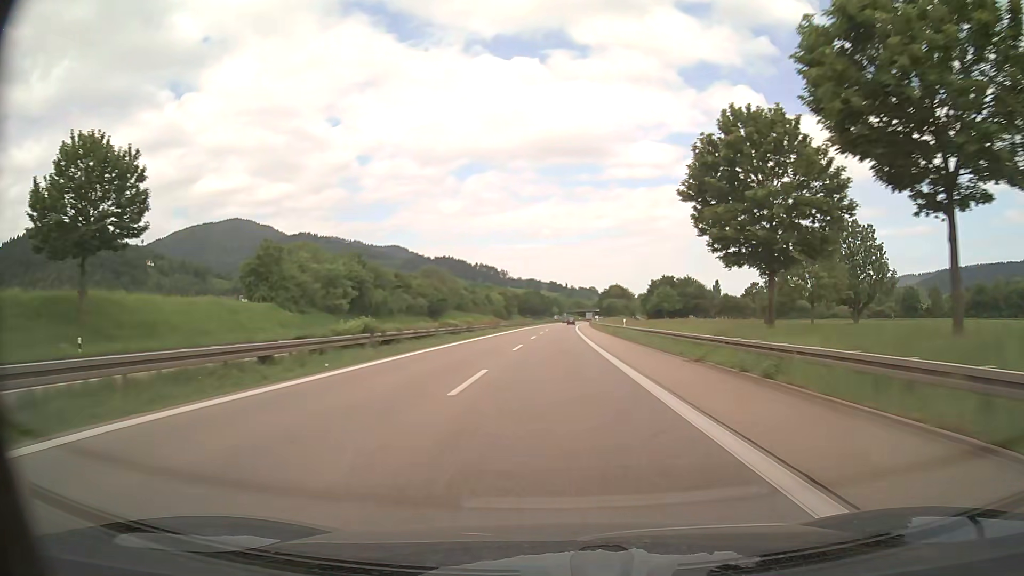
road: trunk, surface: asphalt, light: Day
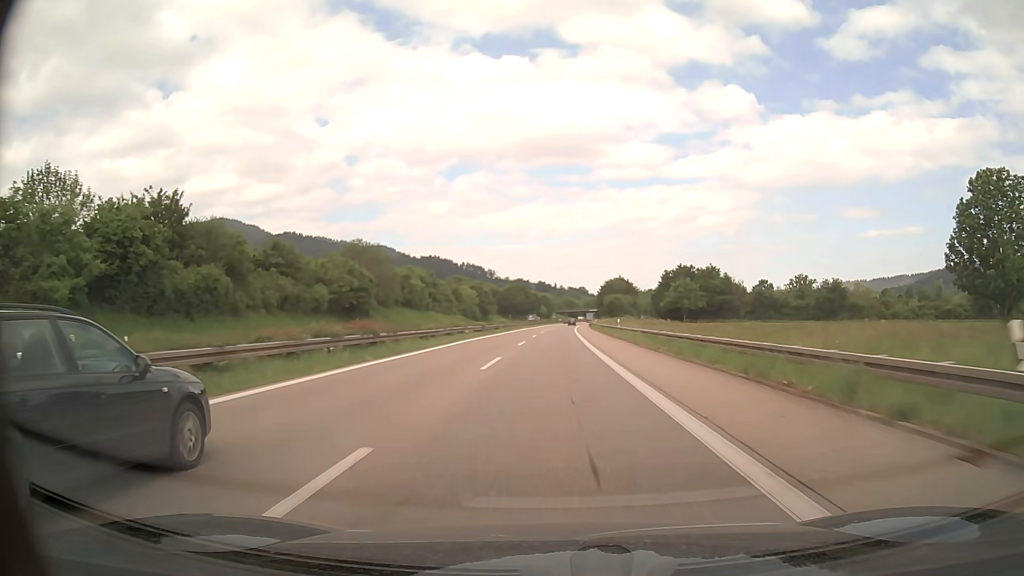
(+0.5, +45.4) m; +1°
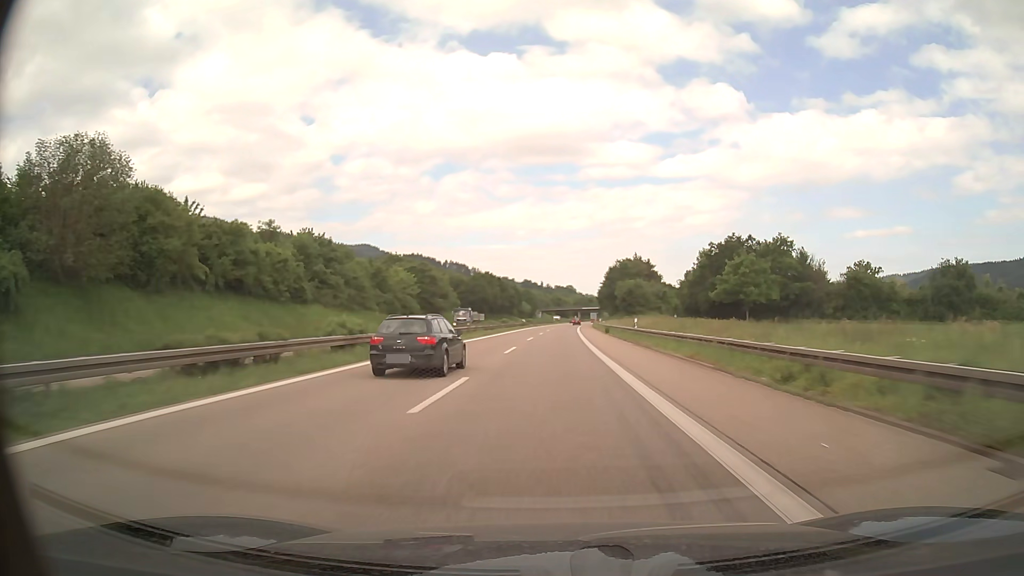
(+0.5, +60.6) m; +1°
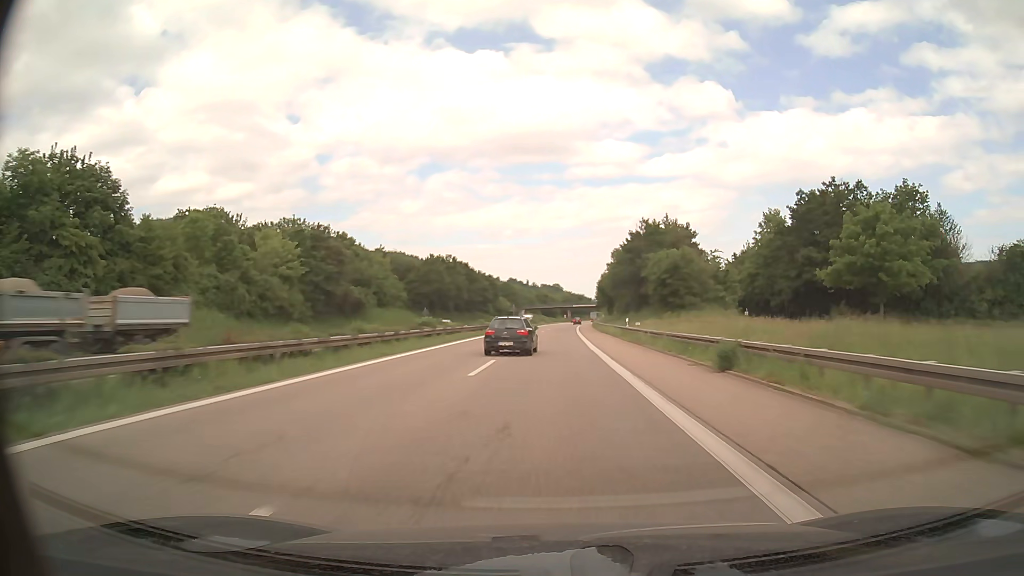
(+0.5, +45.4) m; +1°
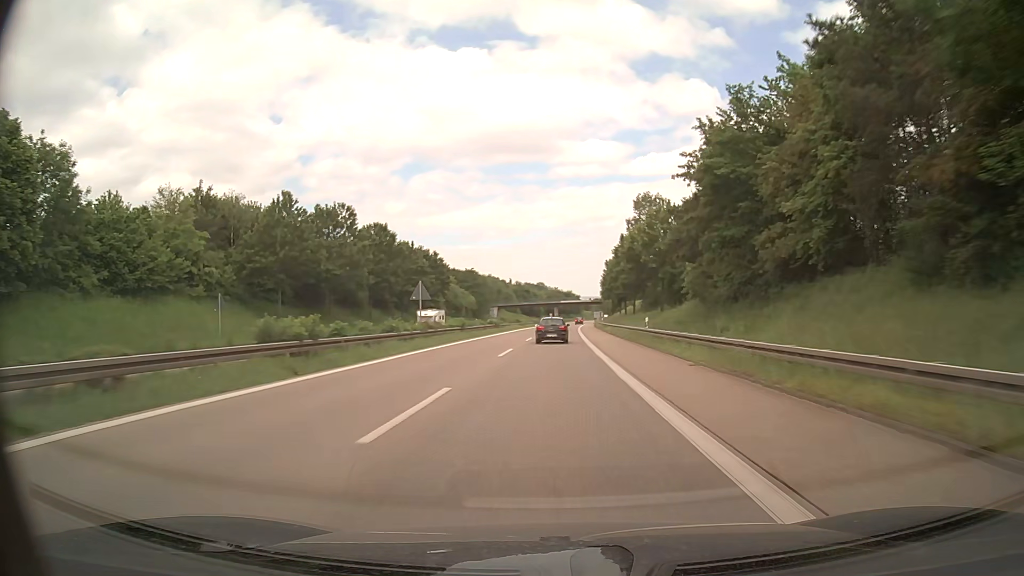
(+0.8, +60.6) m; +1°
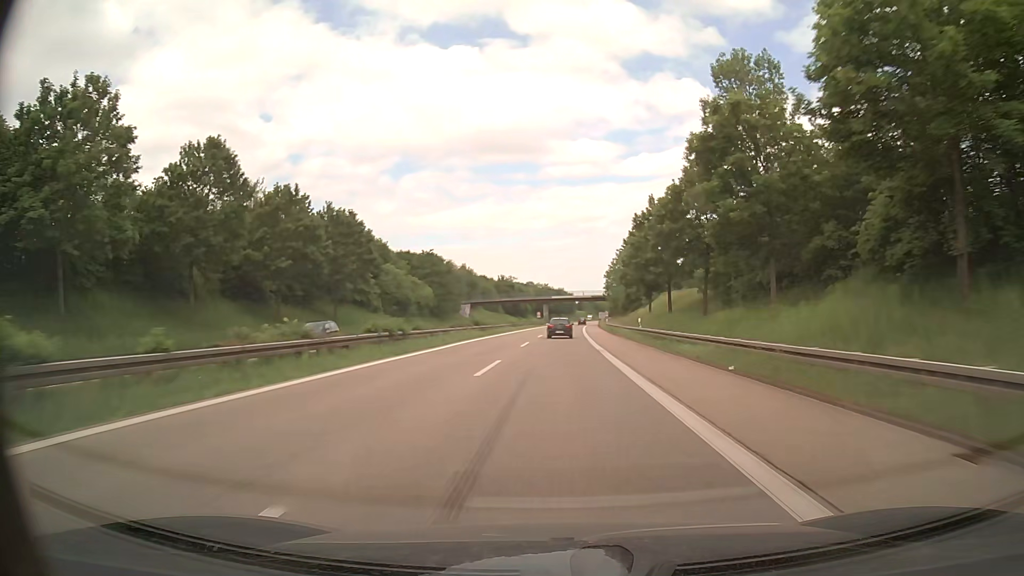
(+0.3, +42.9) m; +1°
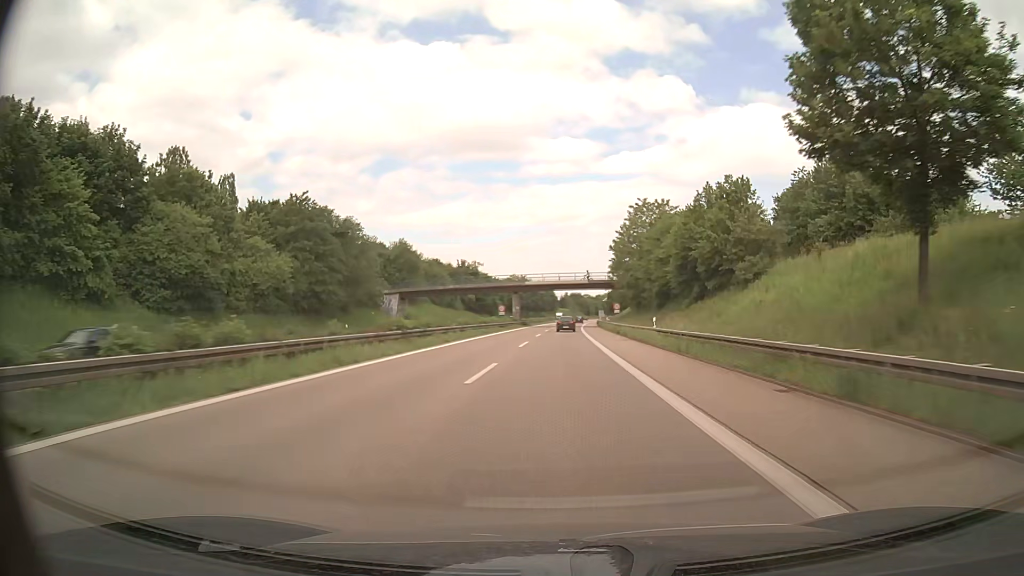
(+0.9, +53.9) m; +2°
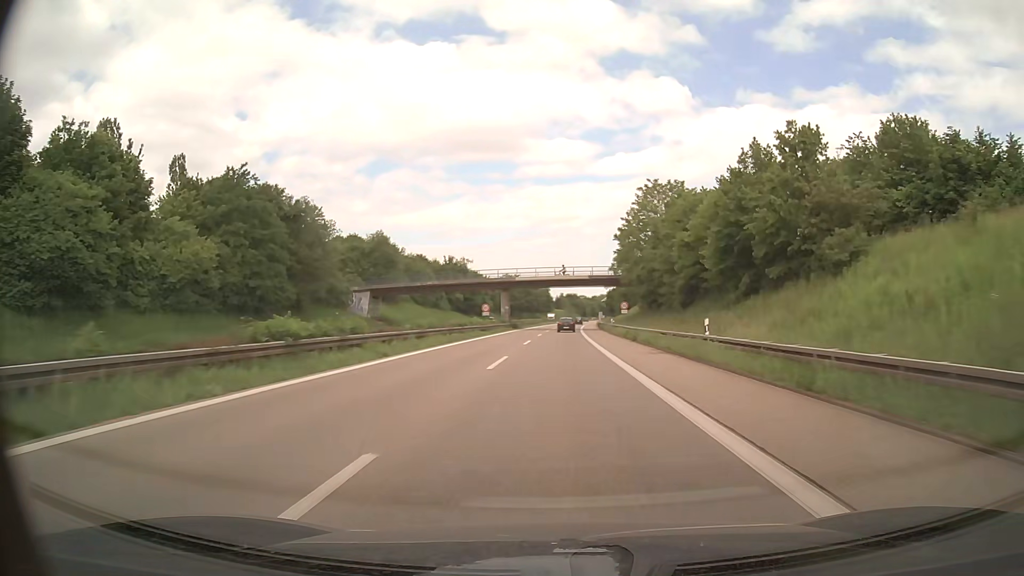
(+0.1, +13.0) m; 0°
(0, +10) (0, +20) (0, +30) (0, +40) (+1, +50) (+1, +60) (+1, +70) (+1, +80) (+2, +90) (+2, +100) m
